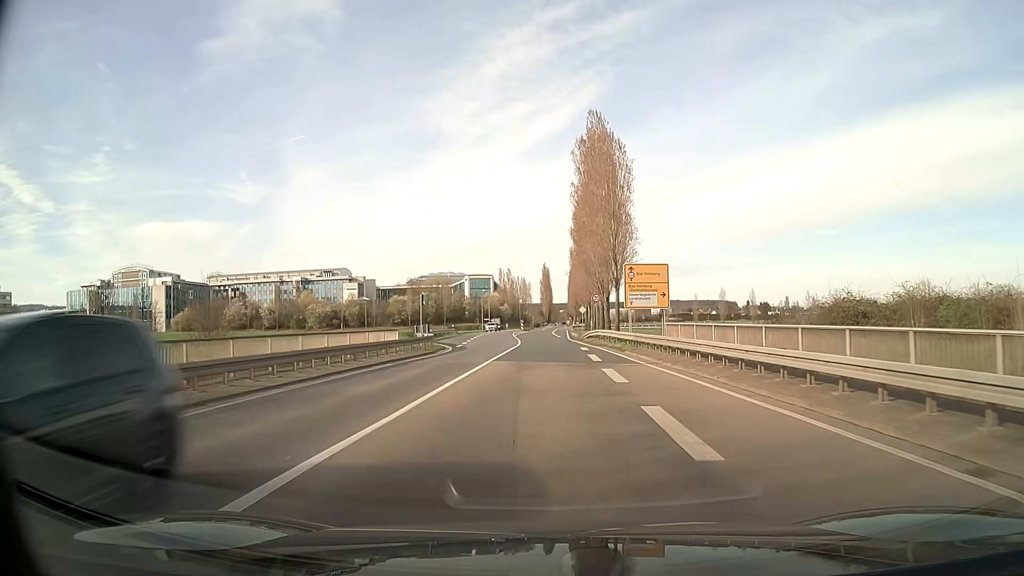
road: tertiary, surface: asphalt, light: Day
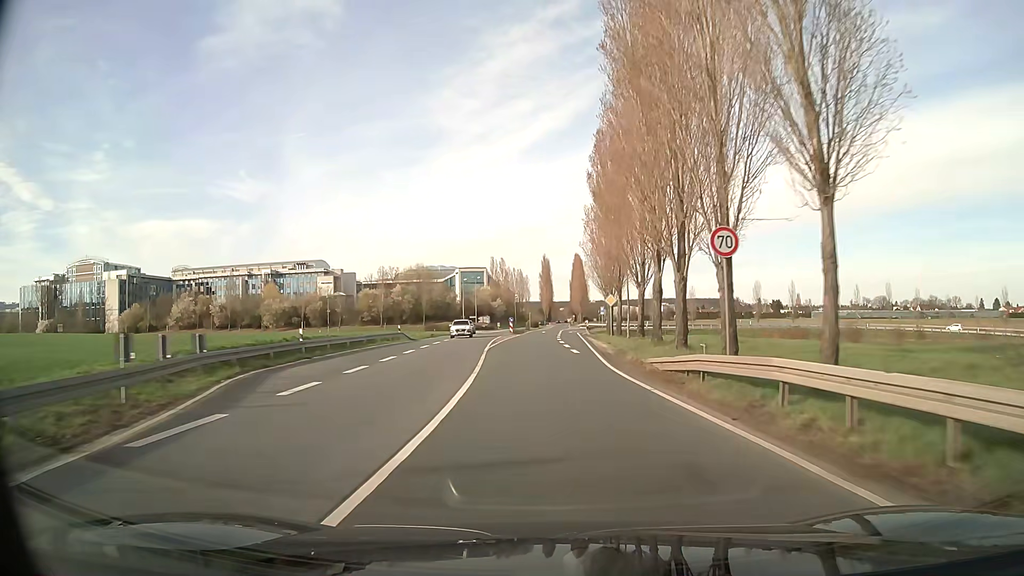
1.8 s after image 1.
(0.0, +31.8) m; 0°
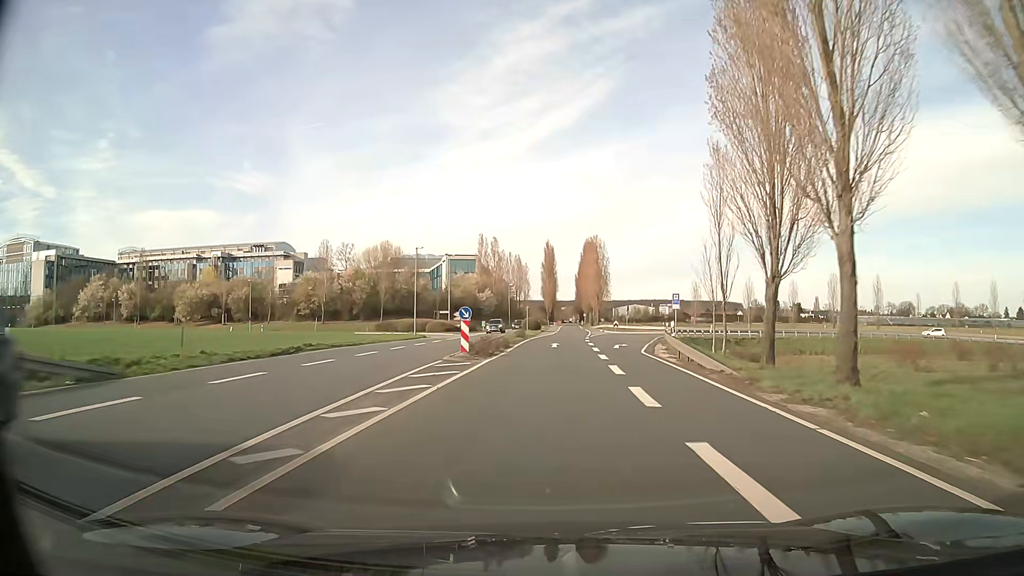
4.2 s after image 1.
(-0.6, +42.4) m; 0°
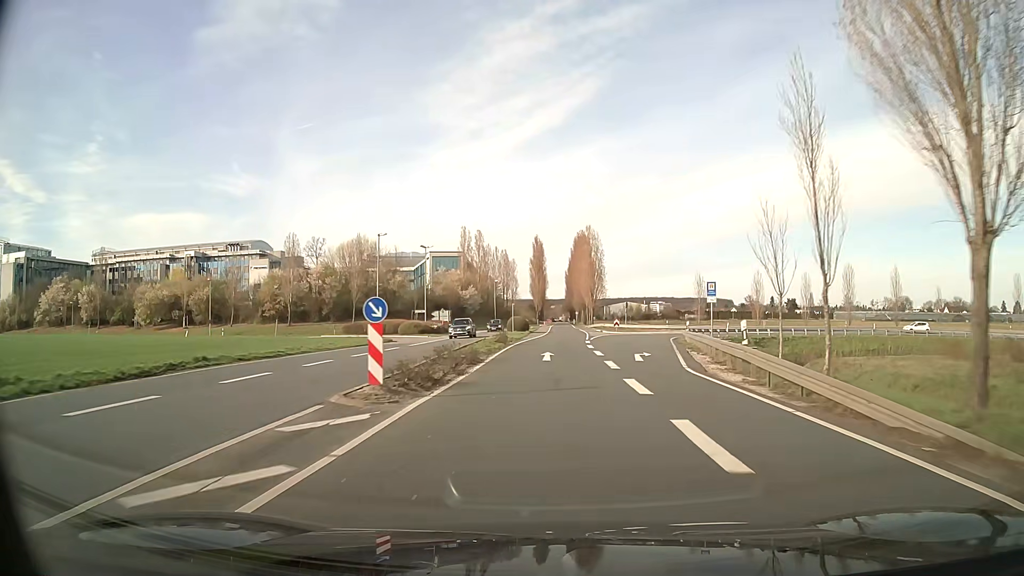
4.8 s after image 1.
(+0.1, +10.6) m; +1°
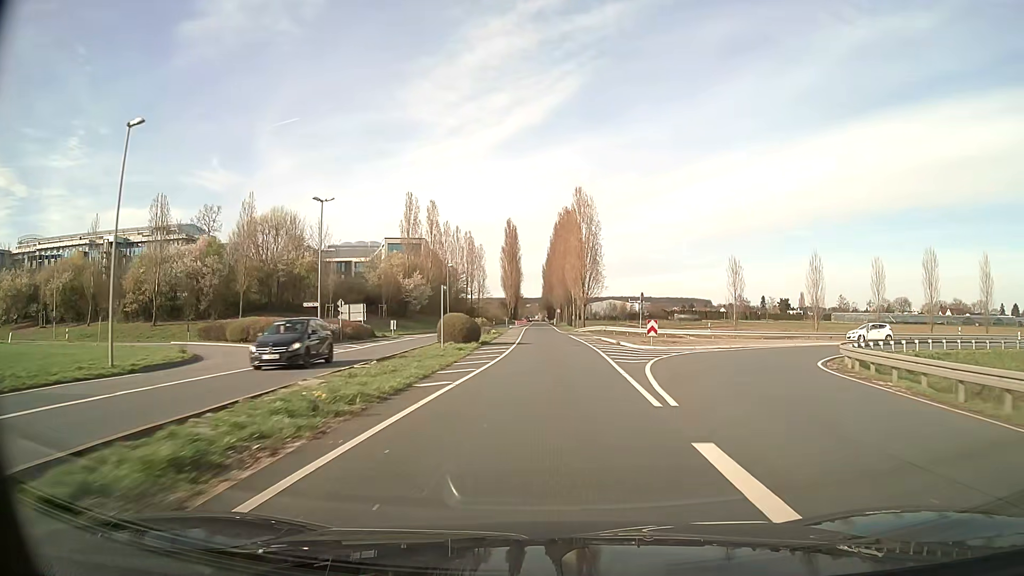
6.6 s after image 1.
(+0.4, +31.8) m; +2°
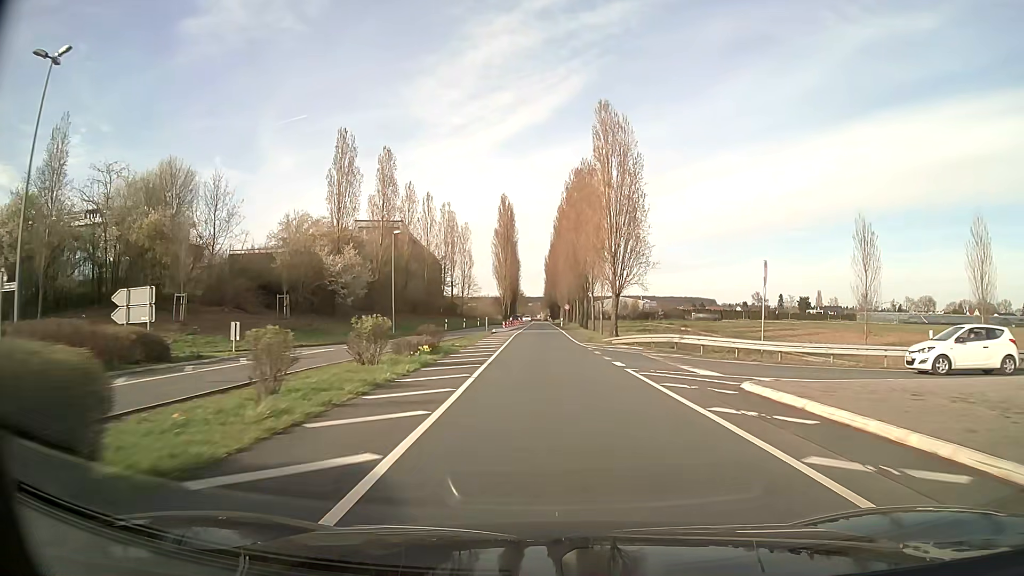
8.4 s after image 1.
(+0.1, +32.0) m; 0°
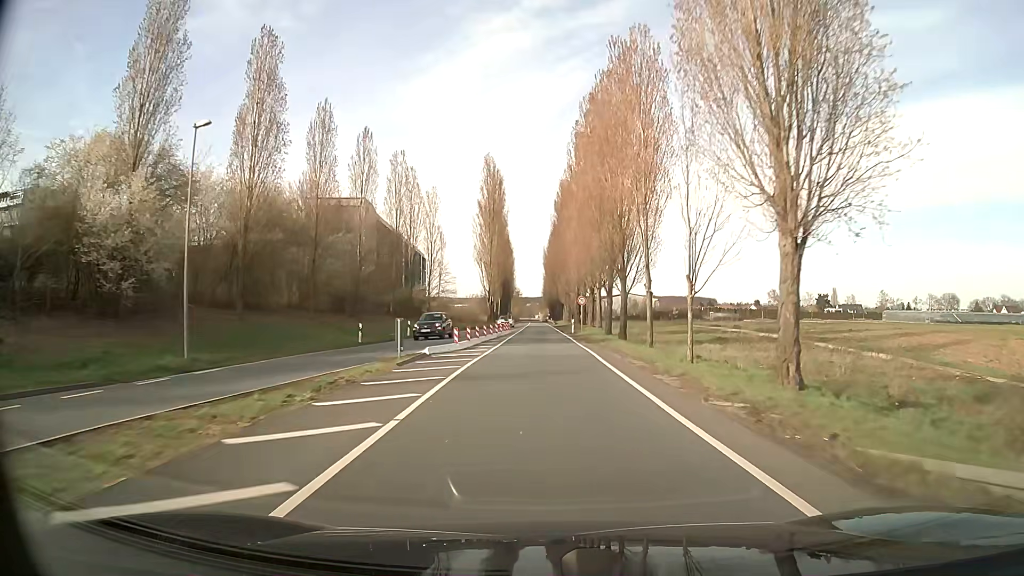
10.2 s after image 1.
(-0.1, +32.0) m; 0°
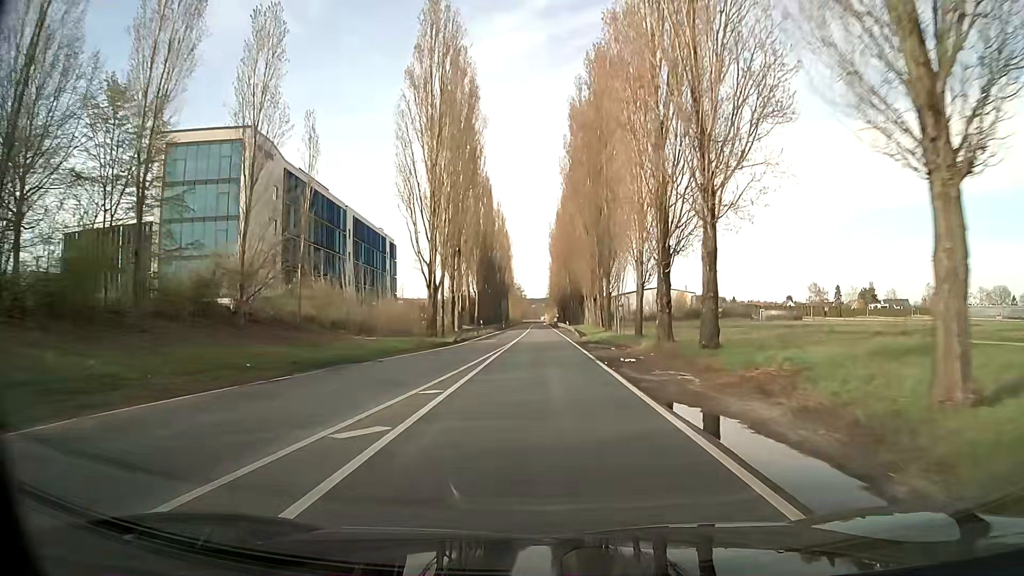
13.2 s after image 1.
(-0.3, +52.1) m; -1°
(0, +10) (0, +20) (0, +30) (0, +40) (0, +50) (0, +60) (0, +70) (0, +80) (0, +90) (0, +100) m
